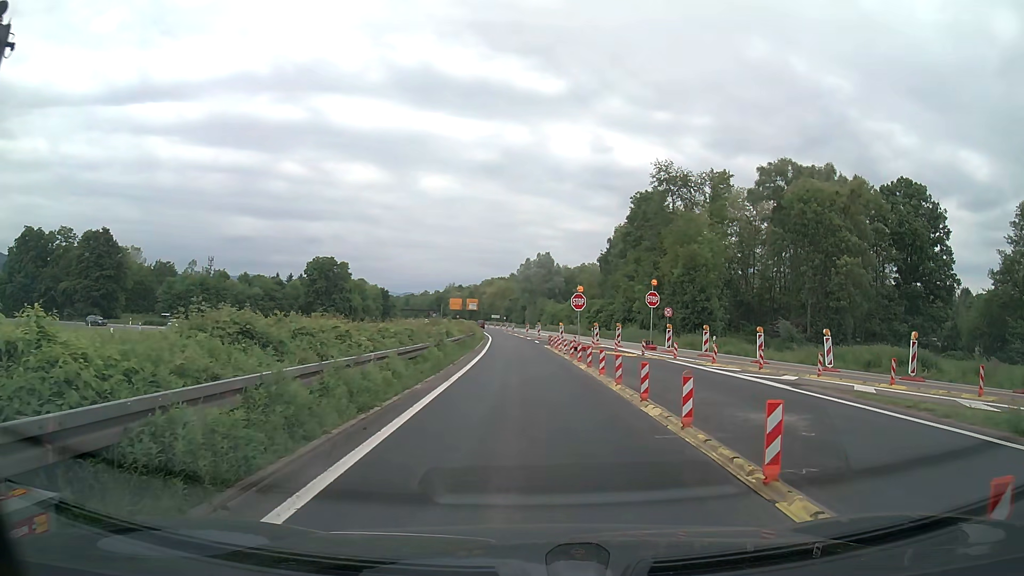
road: trunk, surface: asphalt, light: Day
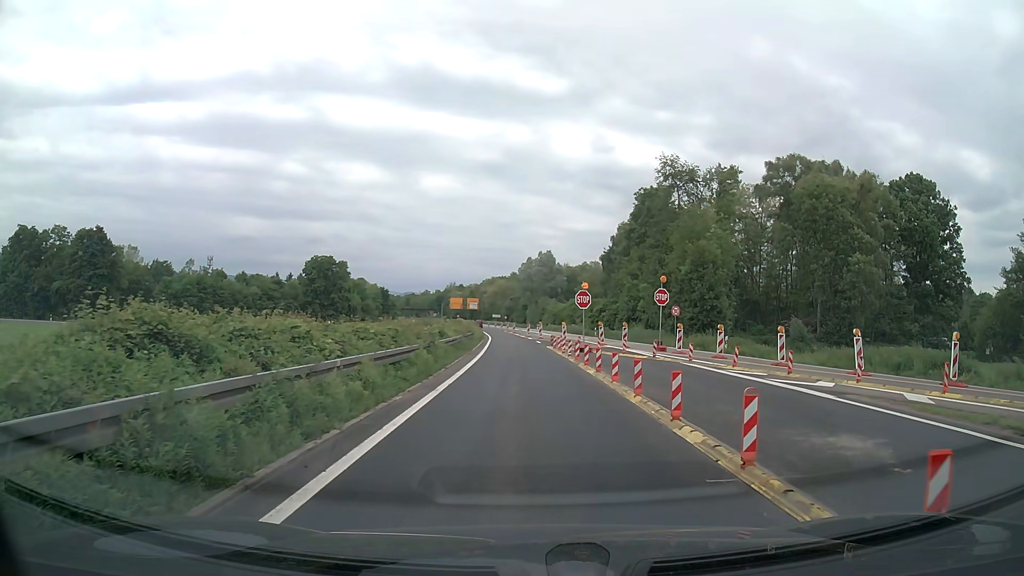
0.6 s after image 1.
(0.0, +2.5) m; 0°
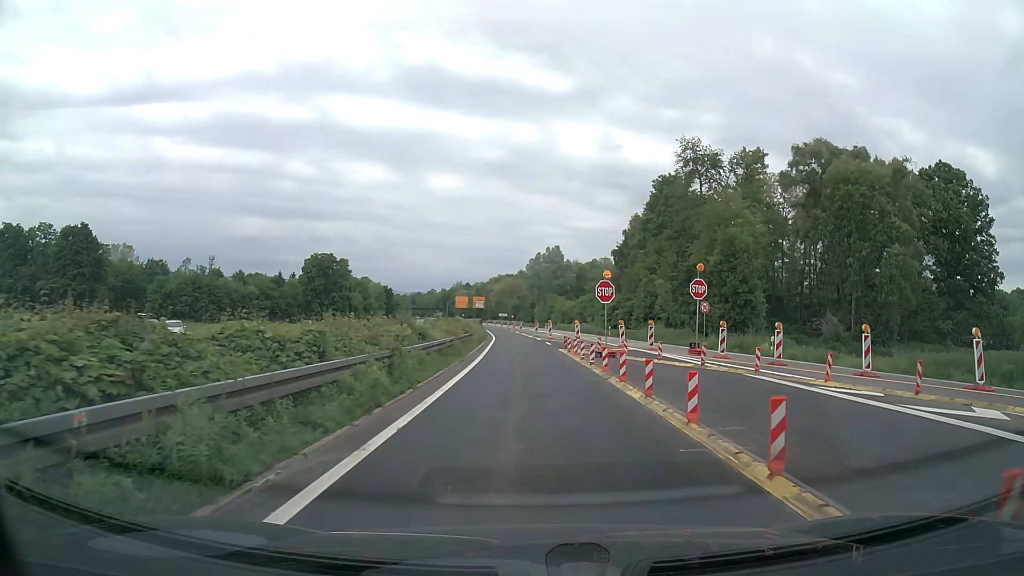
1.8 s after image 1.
(0.0, +6.9) m; -1°
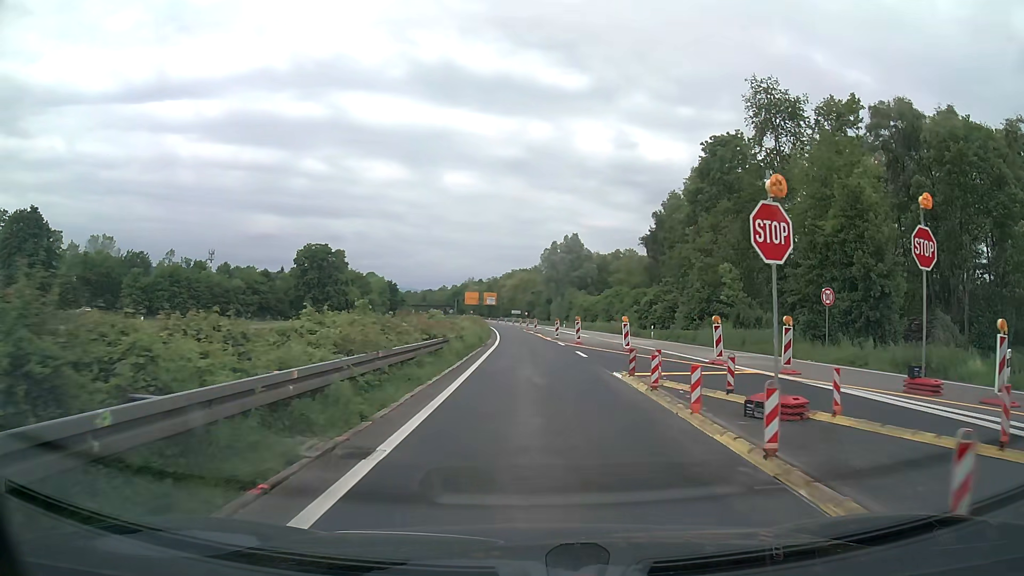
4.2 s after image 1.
(-0.2, +18.0) m; -1°
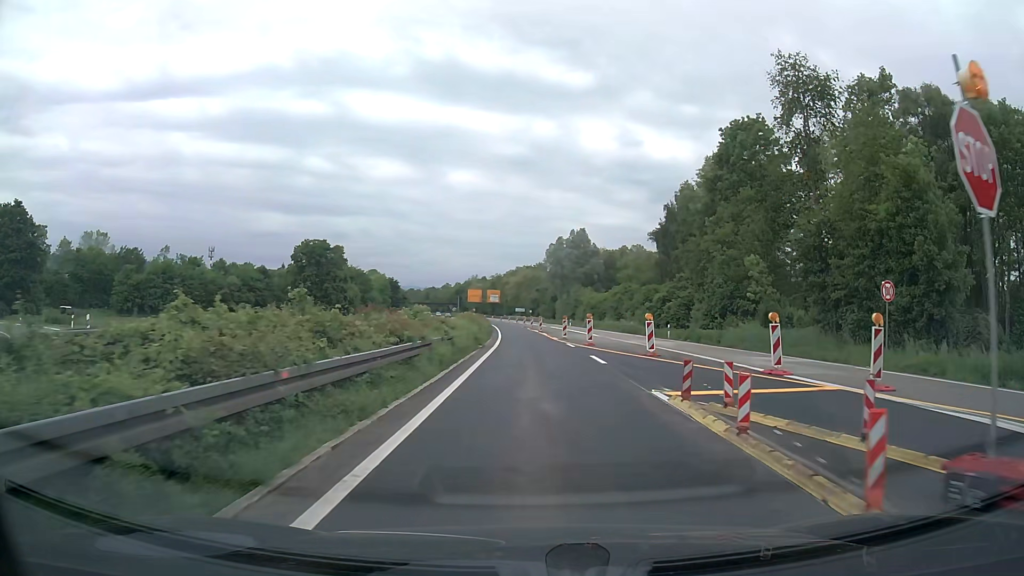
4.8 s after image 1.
(0.0, +5.0) m; 0°
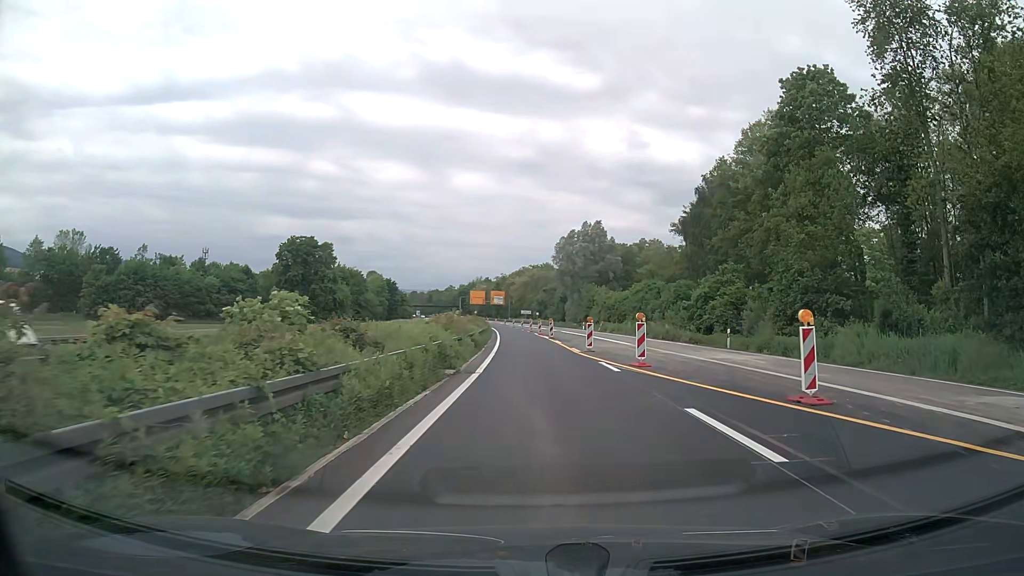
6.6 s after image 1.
(-0.1, +14.1) m; -1°
